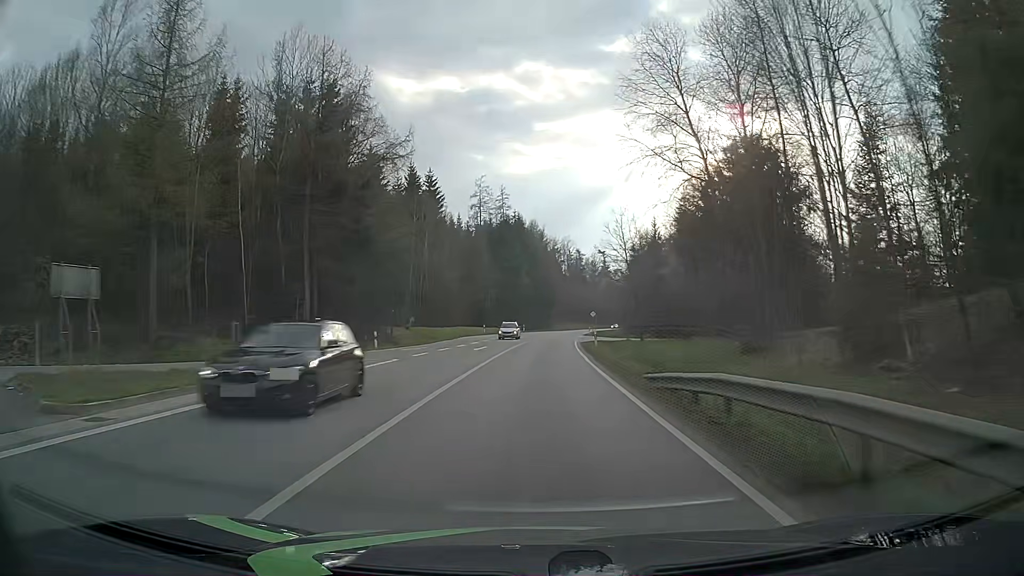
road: primary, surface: asphalt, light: Day
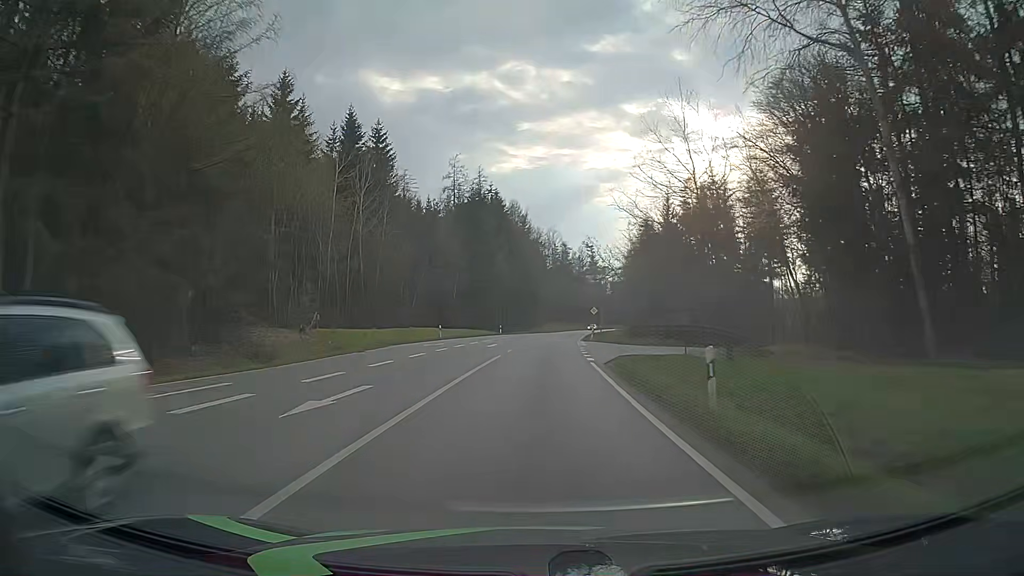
(+0.3, +25.1) m; +1°
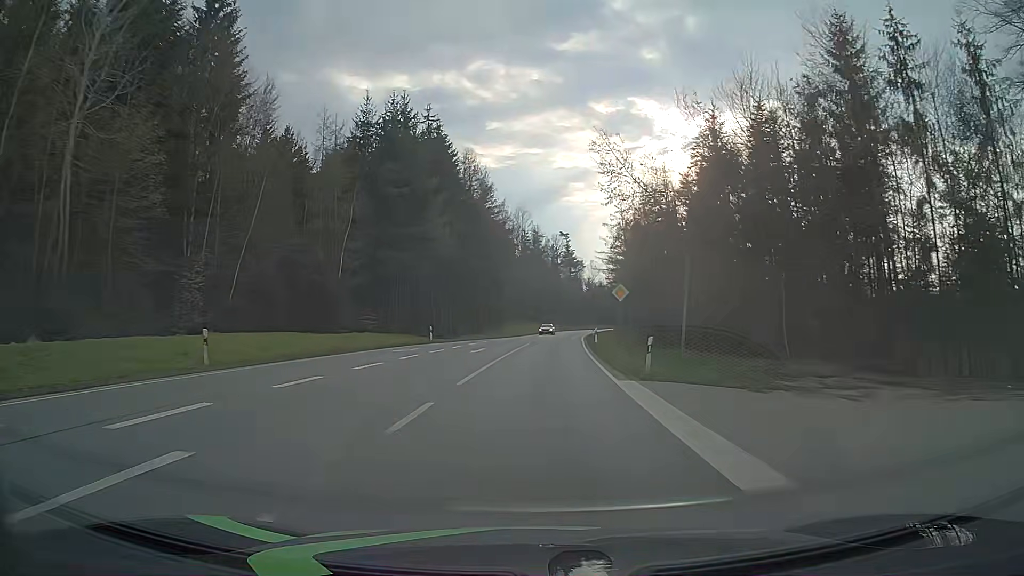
(+0.8, +37.7) m; +3°
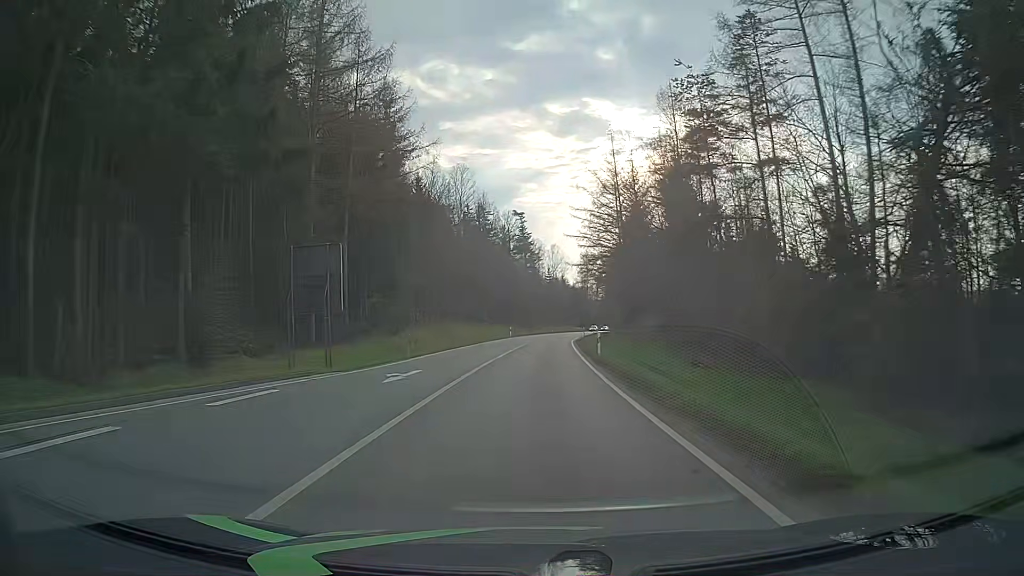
(+1.8, +50.2) m; +4°
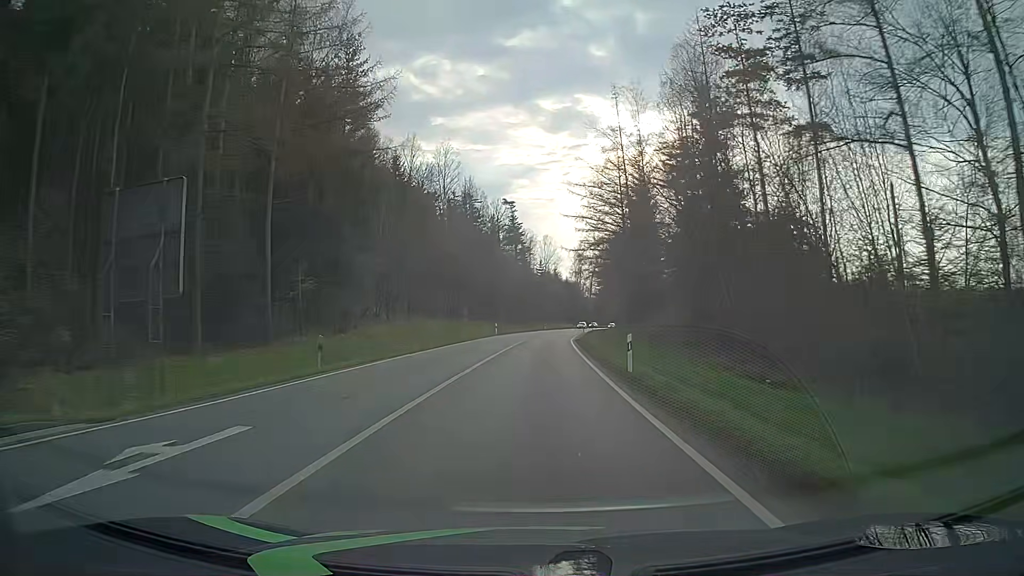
(+0.1, +12.6) m; 0°
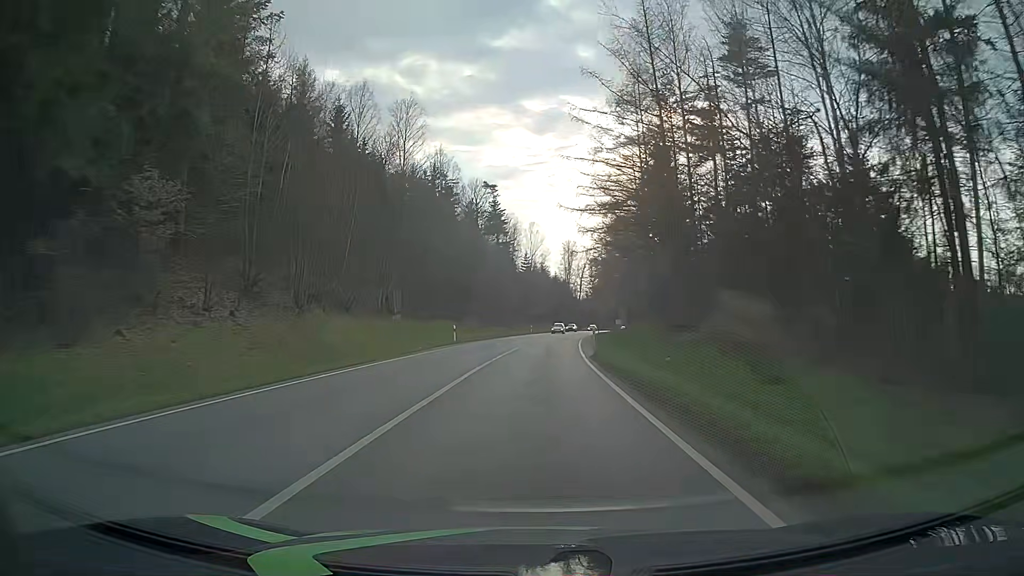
(+0.4, +25.1) m; +2°
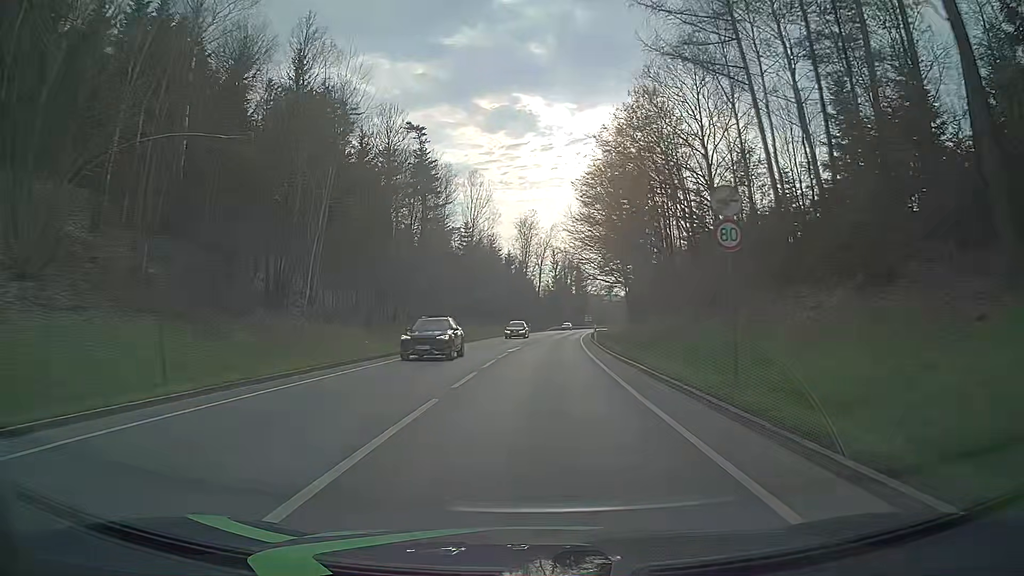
(+1.5, +50.2) m; +4°
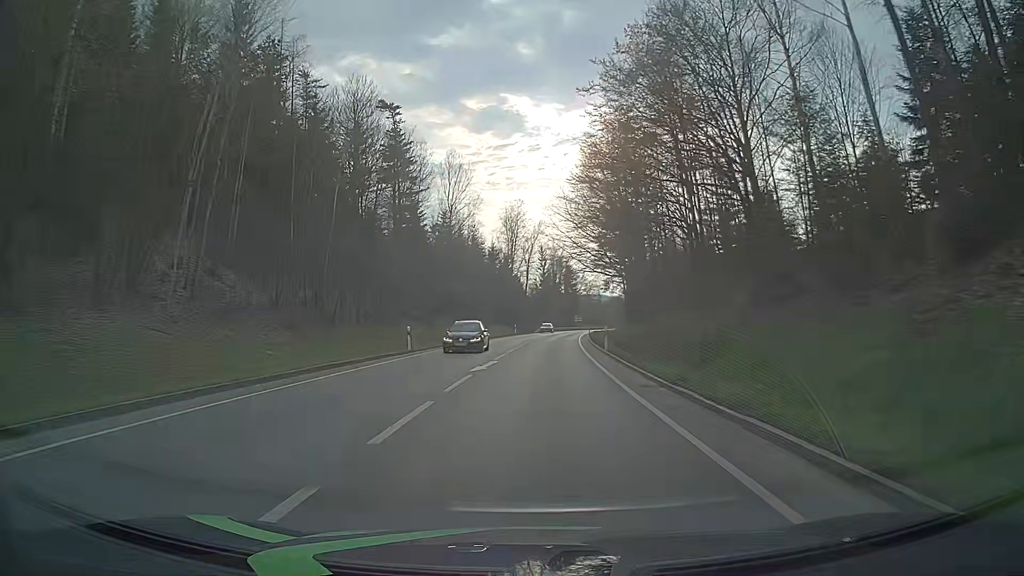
(0.0, +12.6) m; 0°
(0, +10) (0, +20) (+1, +30) (+1, +40) (+2, +50) (+3, +60) (+4, +70) (+5, +80) (+6, +90) (+7, +100) m
